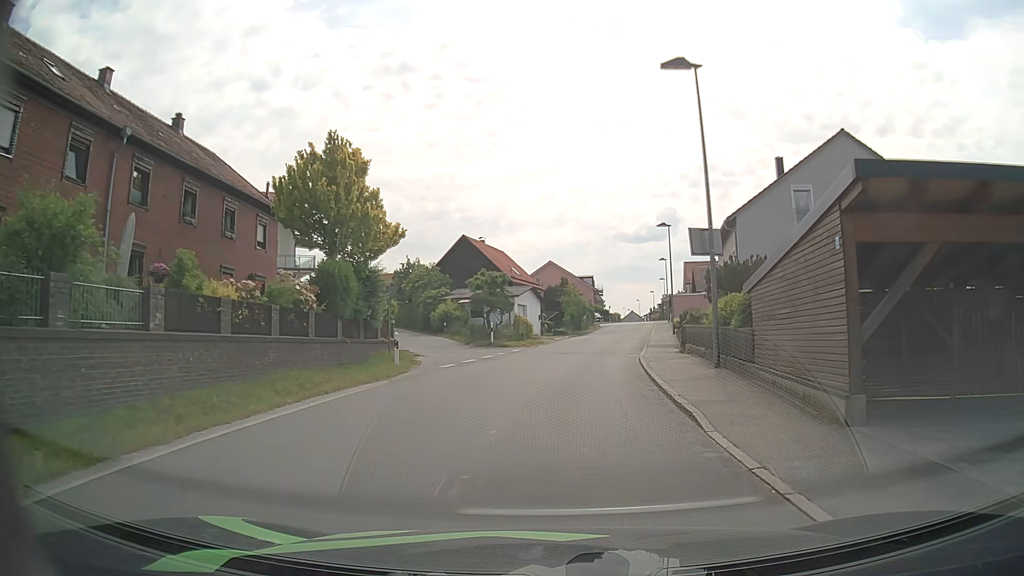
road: unclassified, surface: asphalt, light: Day
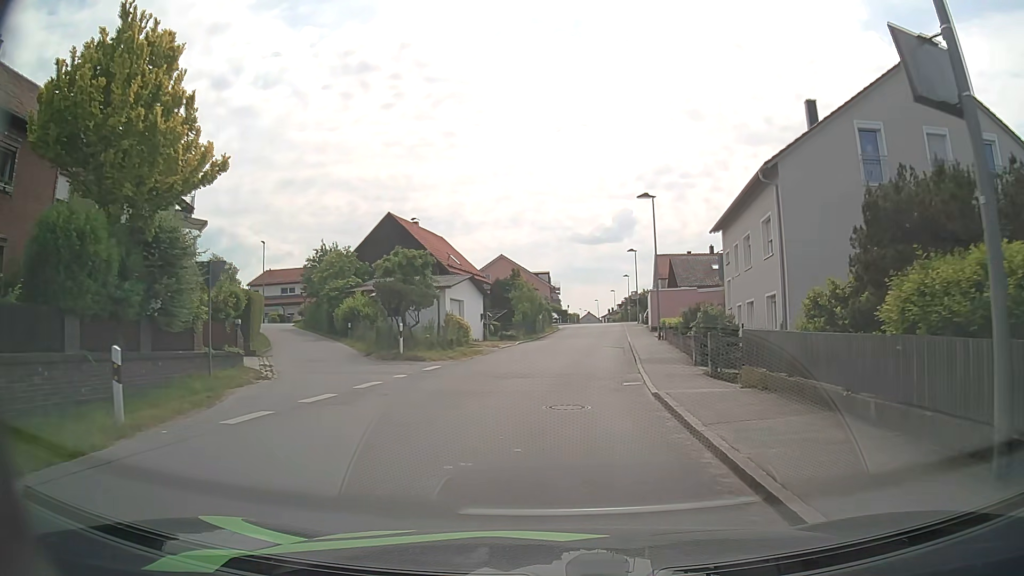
(+0.3, +12.3) m; +3°
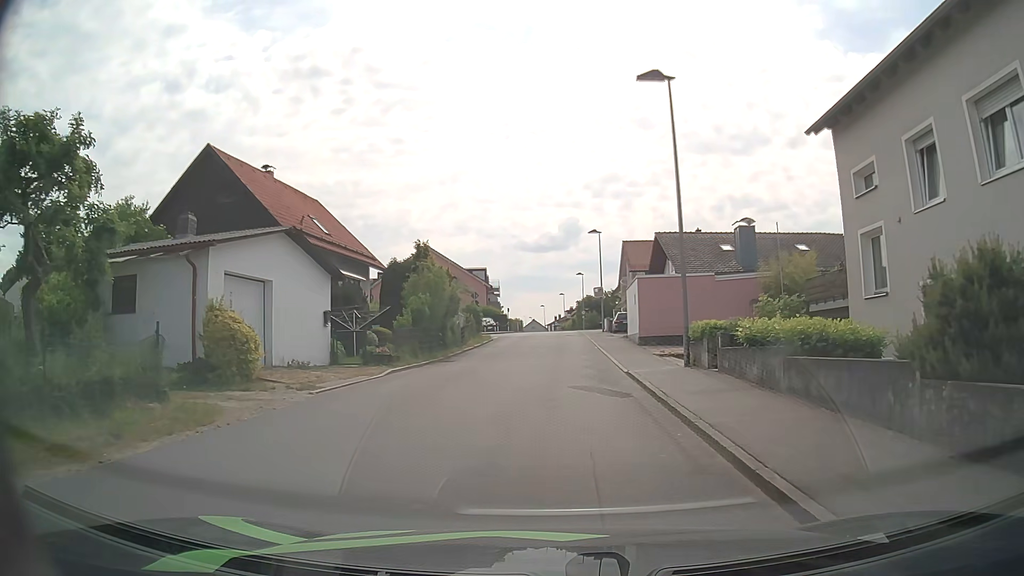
(+1.0, +19.9) m; +5°
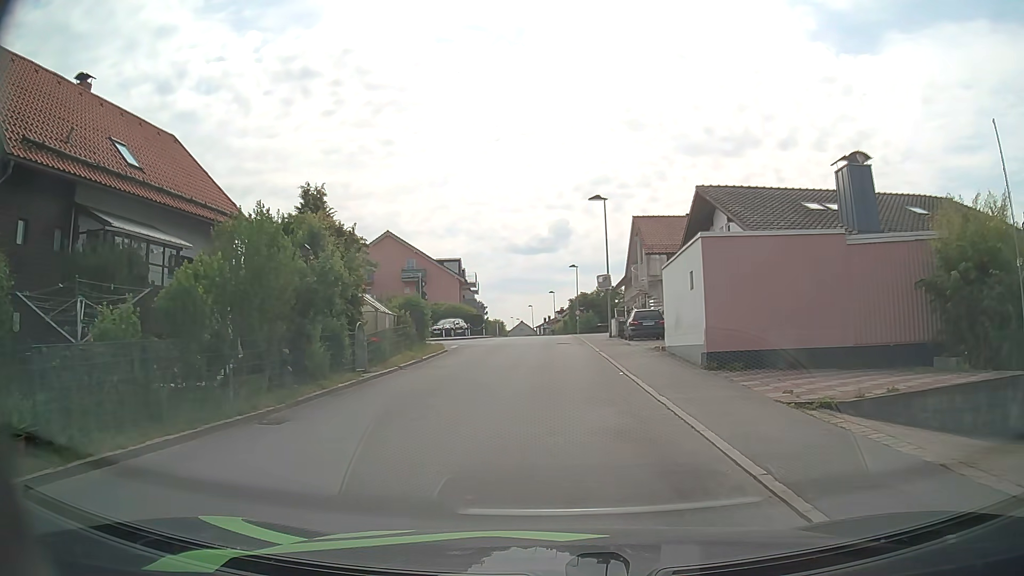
(+0.1, +15.2) m; +1°
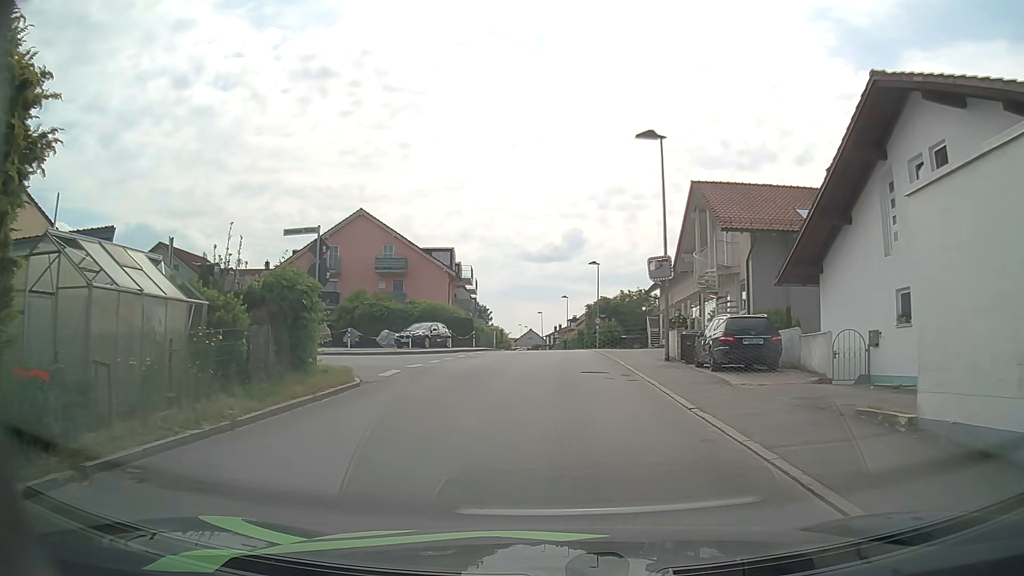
(-0.3, +15.0) m; -1°
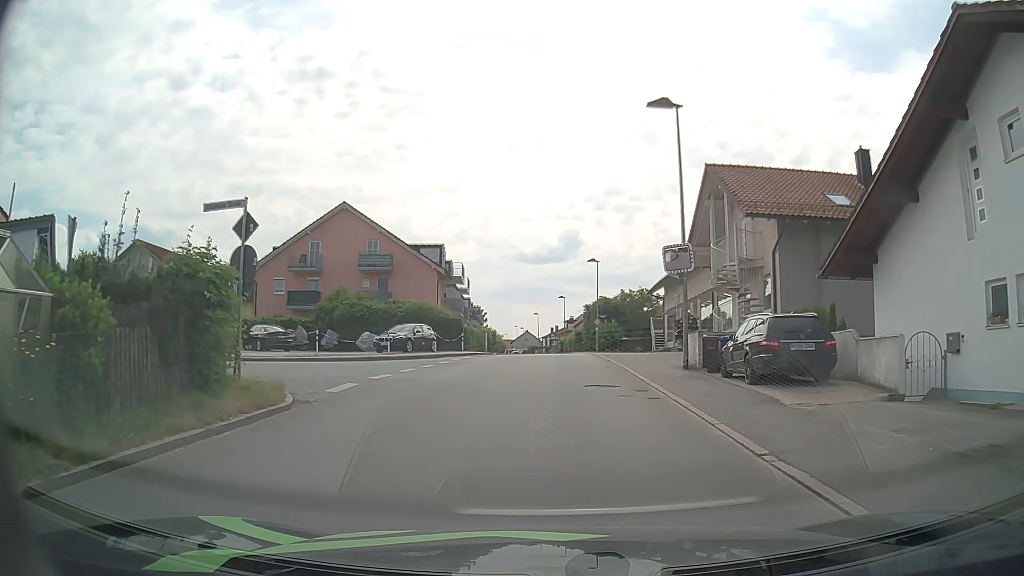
(0.0, +3.7) m; 0°
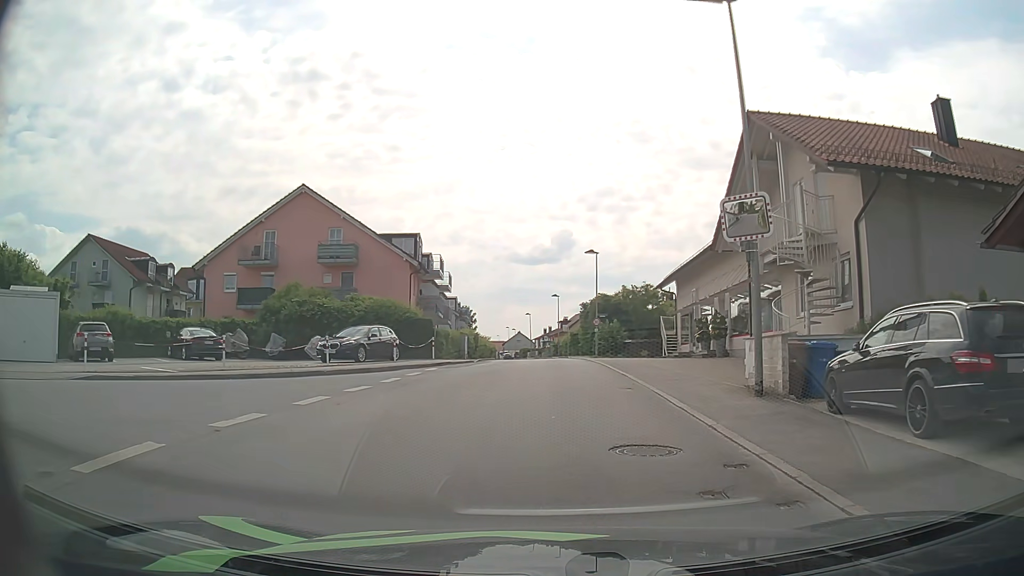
(0.0, +7.4) m; 0°
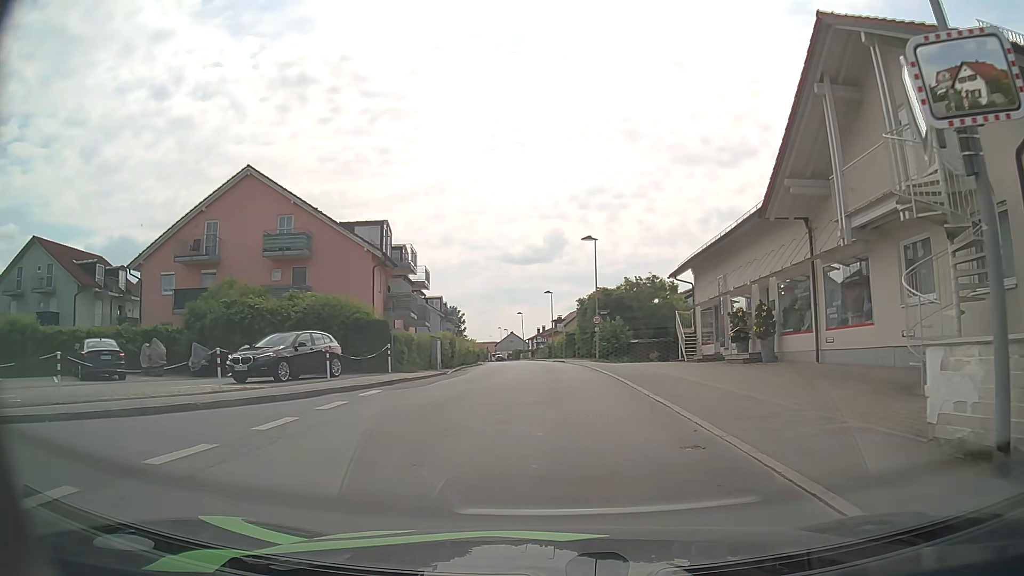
(+0.1, +7.2) m; +1°
(0, +10) (0, +20) (-1, +30) (-1, +40) (-1, +50) (-2, +60) (-2, +70) (-3, +80) (-4, +90) (-6, +100) m
